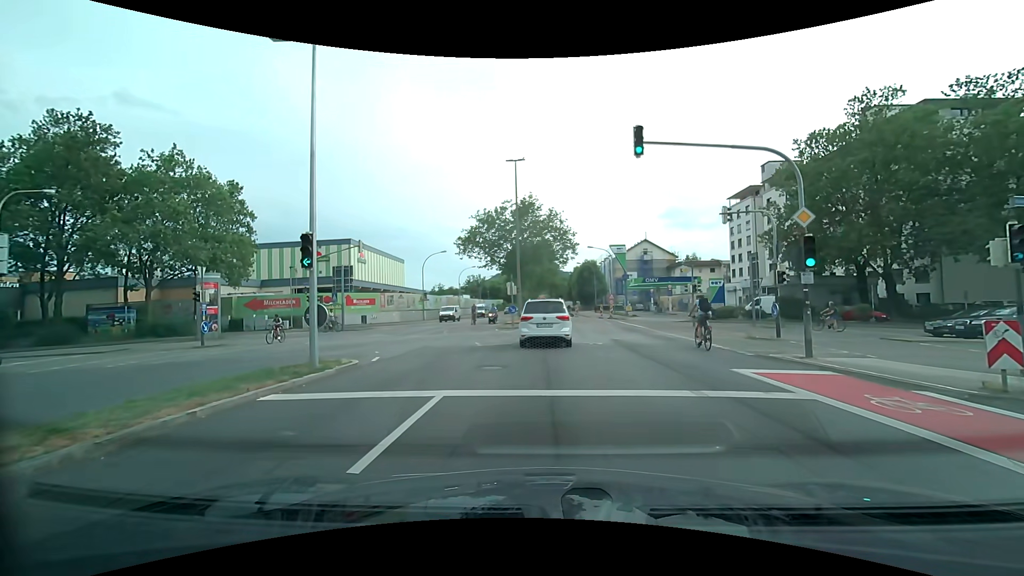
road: secondary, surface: asphalt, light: Day
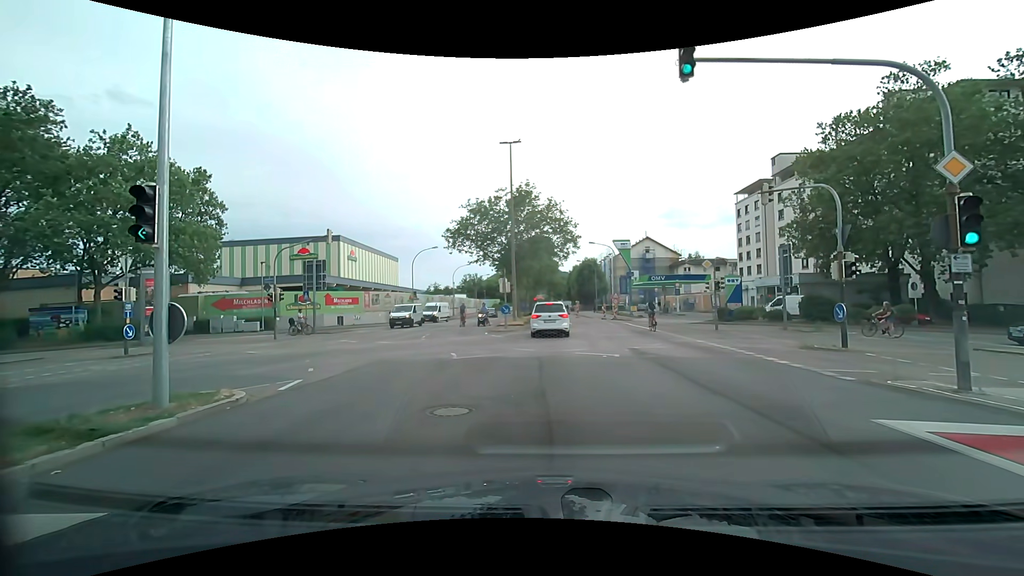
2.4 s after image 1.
(0.0, +4.5) m; 0°
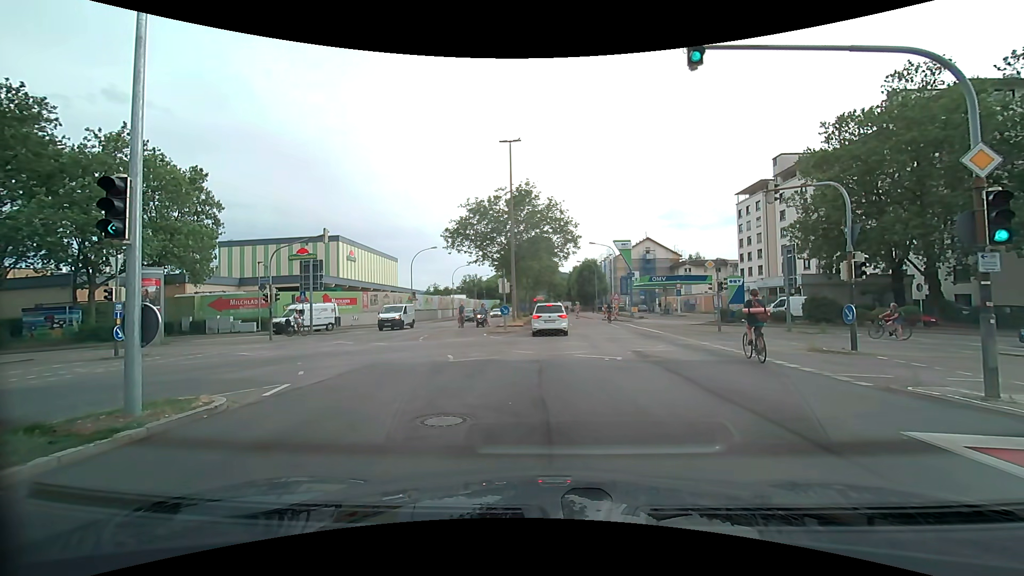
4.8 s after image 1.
(0.0, +0.5) m; 0°
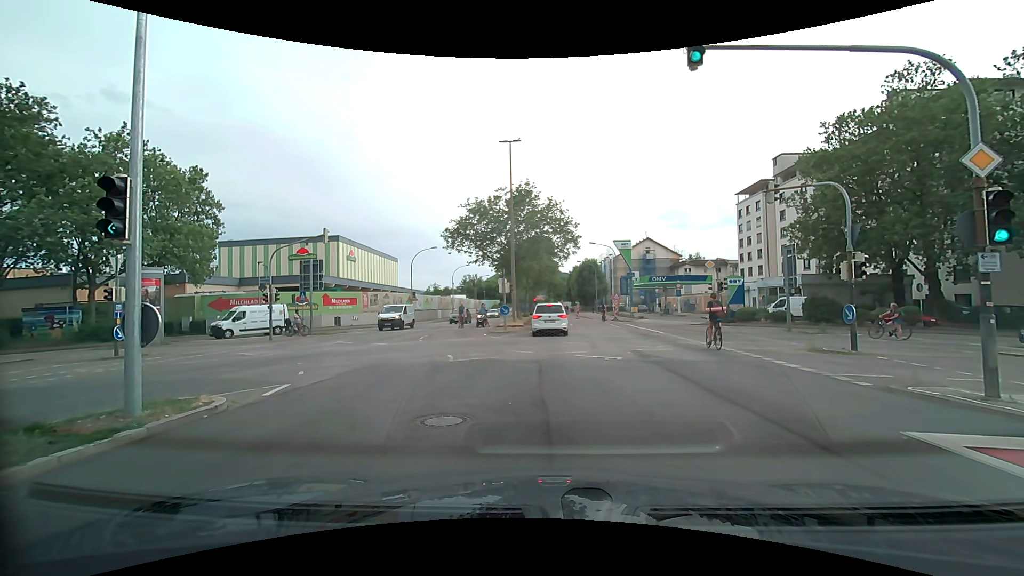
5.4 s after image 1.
(0.0, 0.0) m; 0°
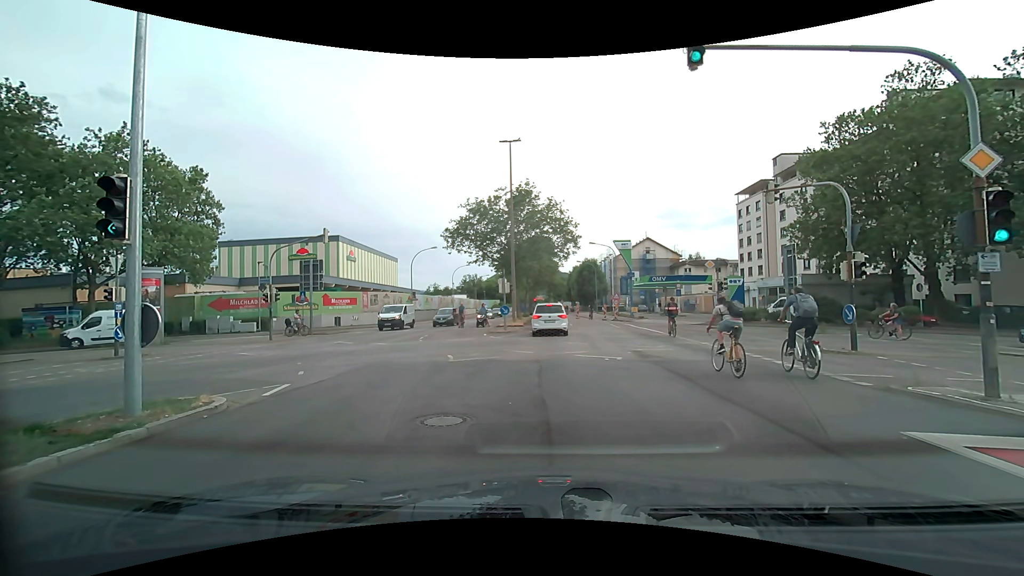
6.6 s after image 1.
(0.0, 0.0) m; 0°
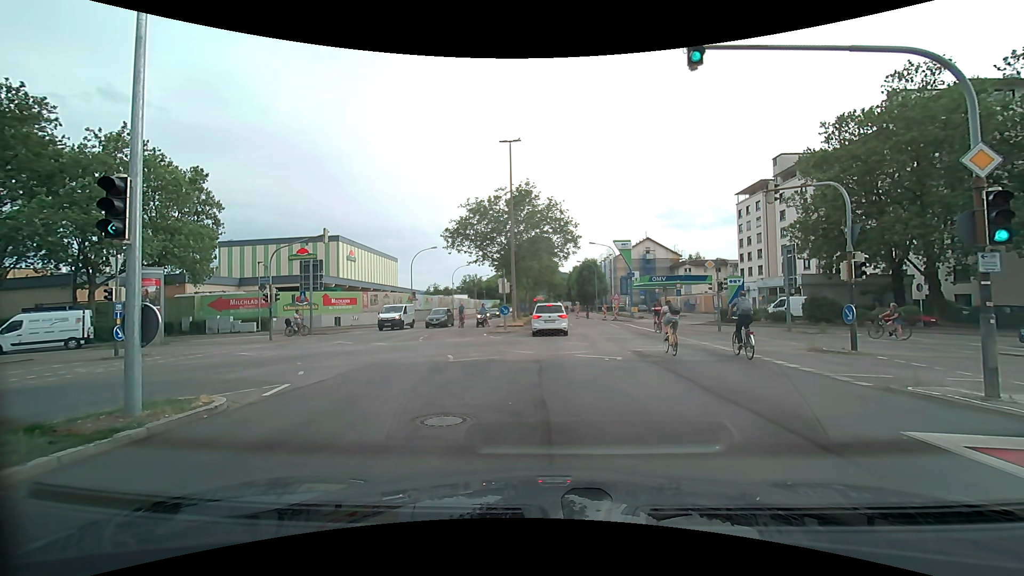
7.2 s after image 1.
(0.0, 0.0) m; 0°
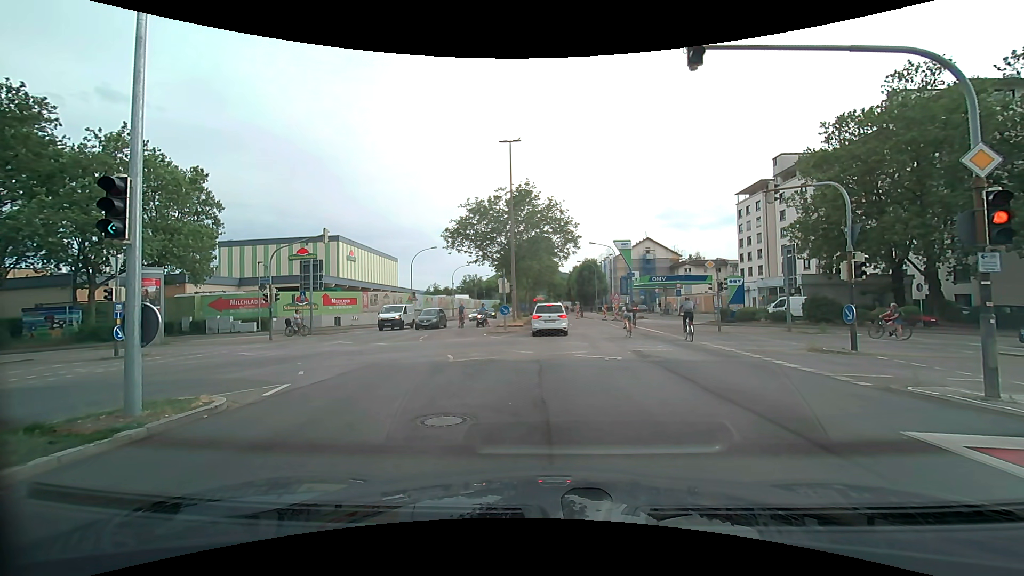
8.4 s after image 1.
(0.0, 0.0) m; 0°
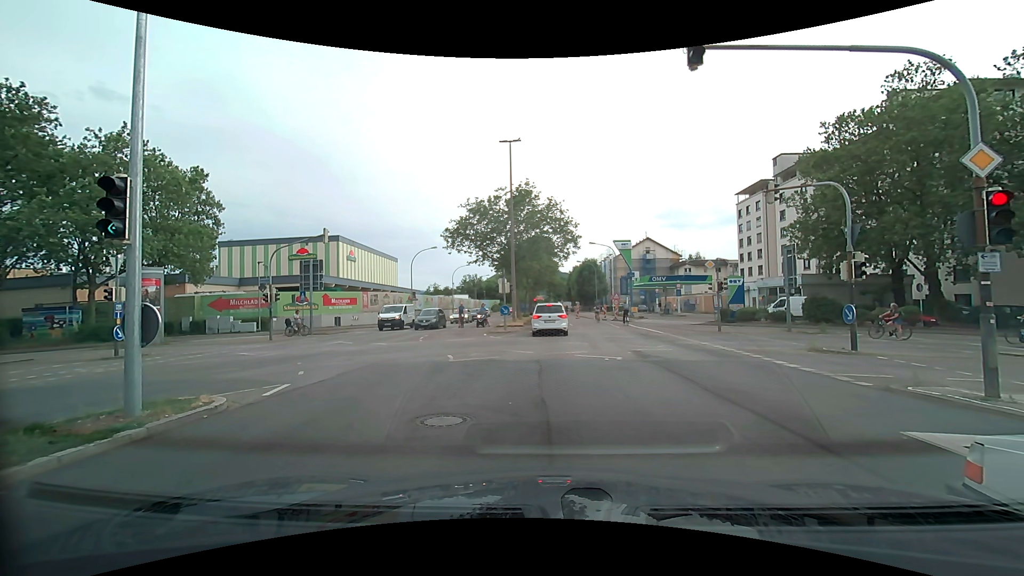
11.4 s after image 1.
(0.0, 0.0) m; 0°
(0, +10) (+1, +20) (+1, +30) (+1, +40) (+1, +50) (+1, +60) (+1, +70) (+1, +80) (+1, +90) (+2, +100) m
